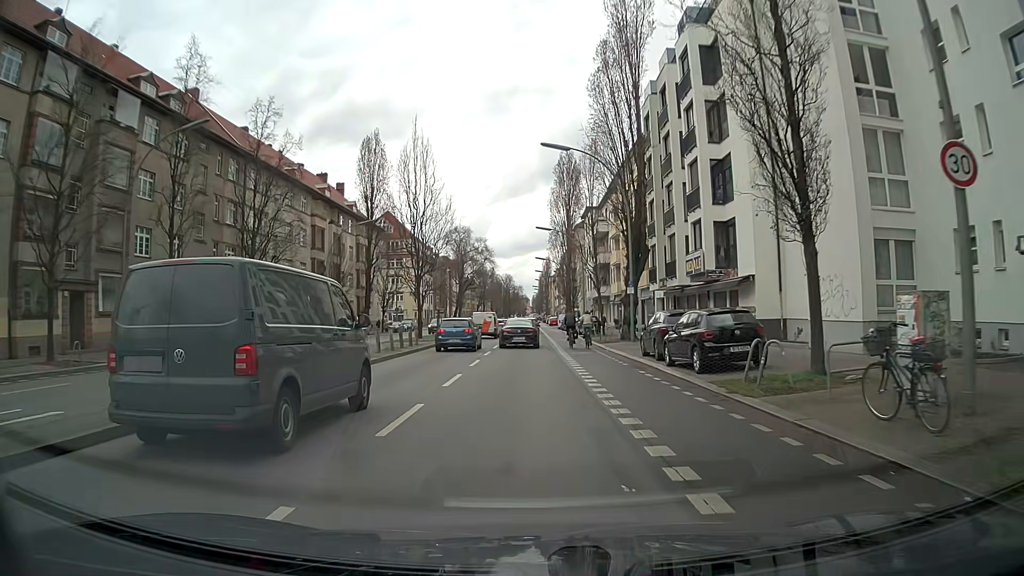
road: secondary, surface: asphalt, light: Day
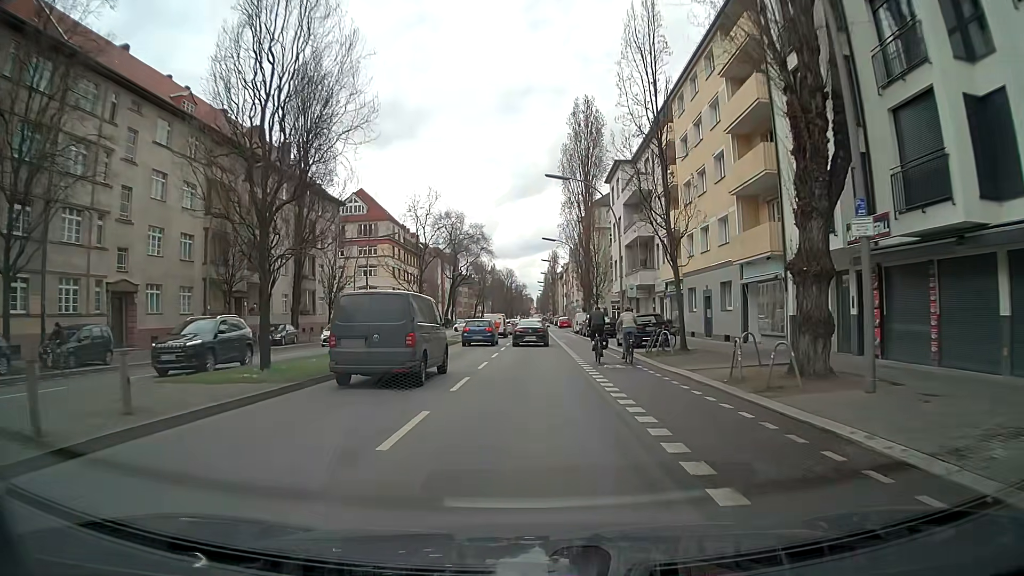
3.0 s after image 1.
(+0.1, +24.9) m; 0°
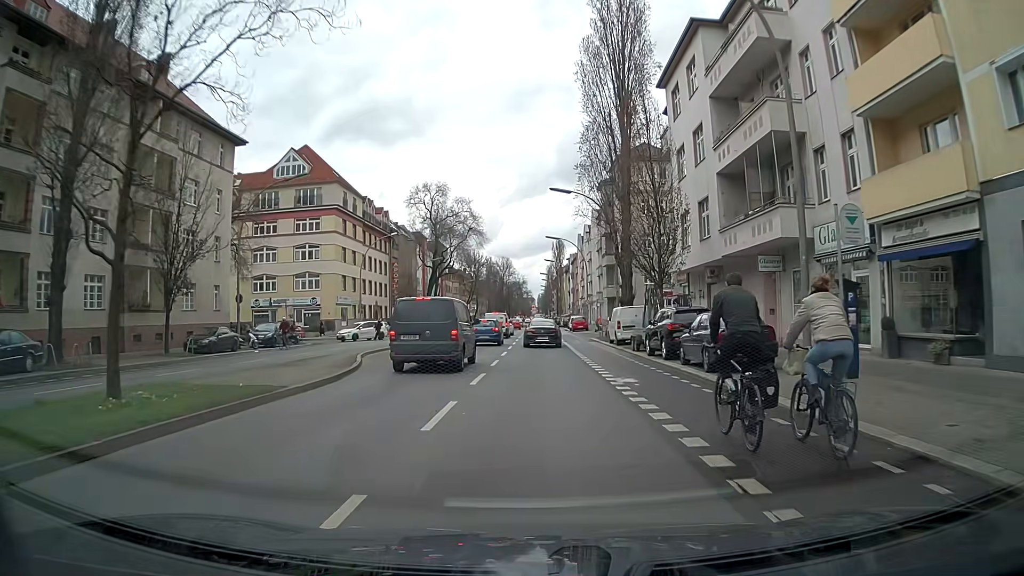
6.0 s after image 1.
(0.0, +29.0) m; -1°
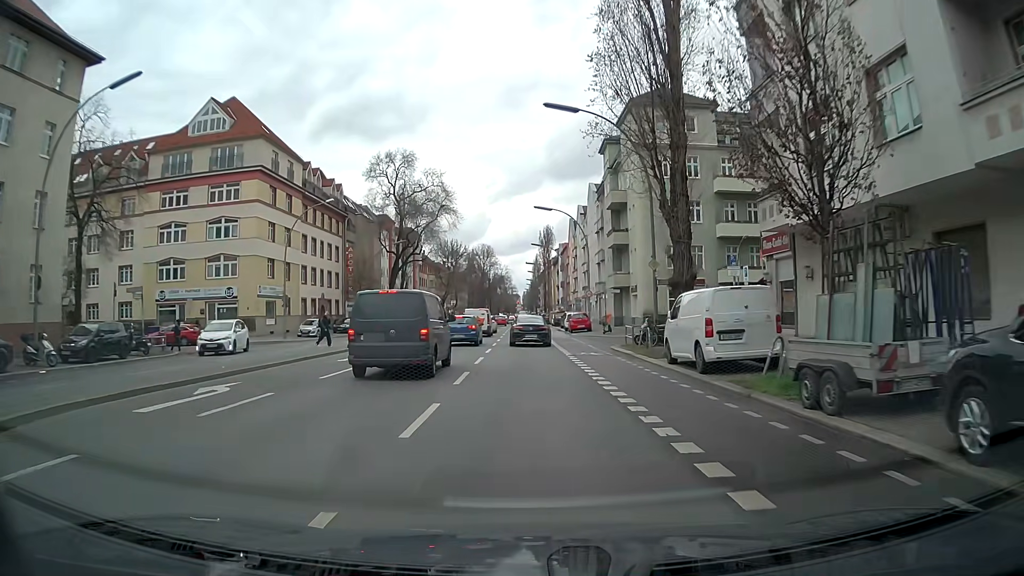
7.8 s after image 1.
(+0.4, +18.6) m; +2°
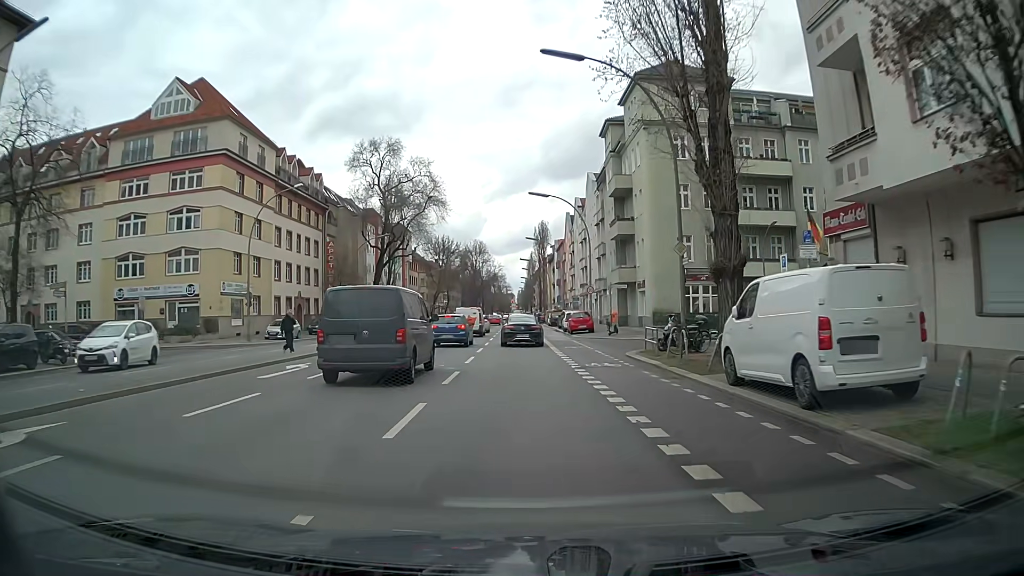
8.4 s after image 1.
(0.0, +6.1) m; +1°
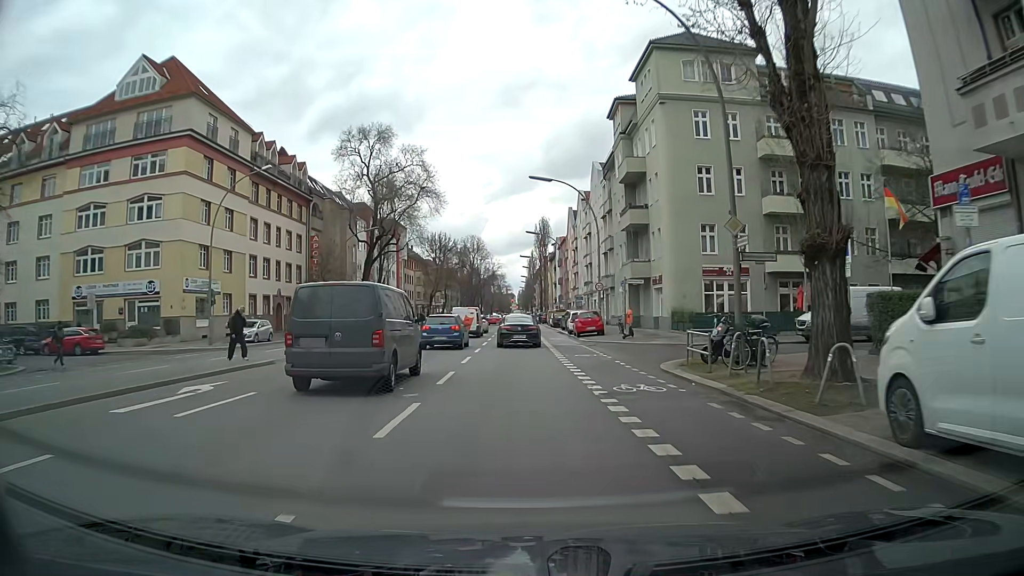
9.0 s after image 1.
(0.0, +6.0) m; 0°
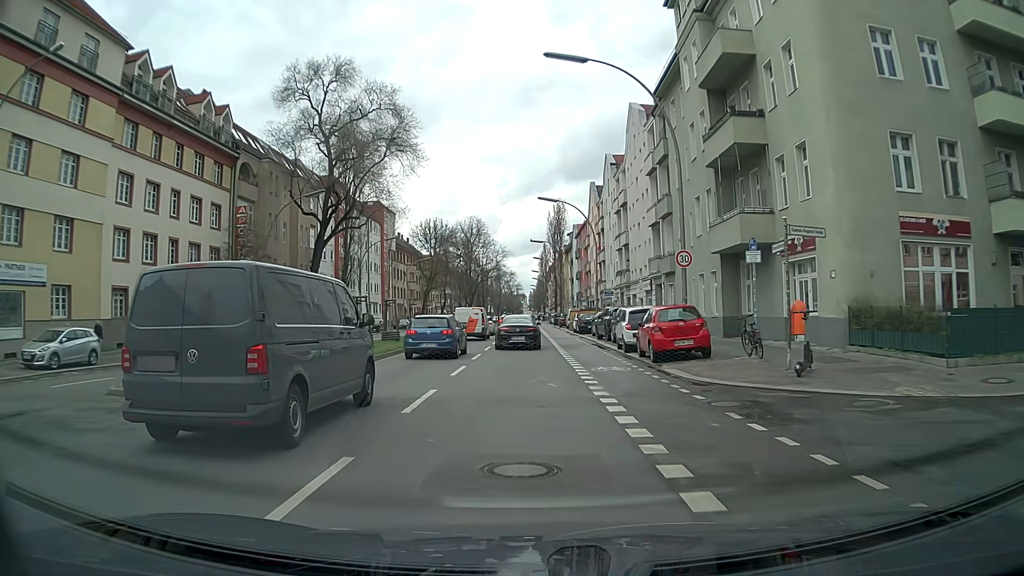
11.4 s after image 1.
(-0.3, +21.8) m; -1°
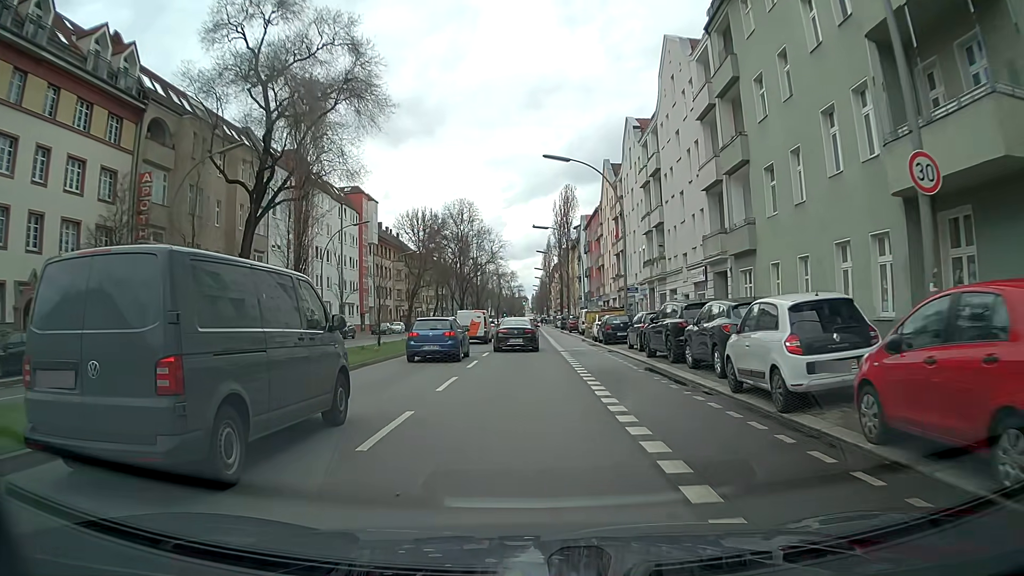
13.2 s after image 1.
(0.0, +14.6) m; -1°
(0, +10) (0, +20) (0, +30) (0, +40) (0, +50) (0, +60) (+1, +70) (+1, +80) (+1, +90) (+1, +100) m
